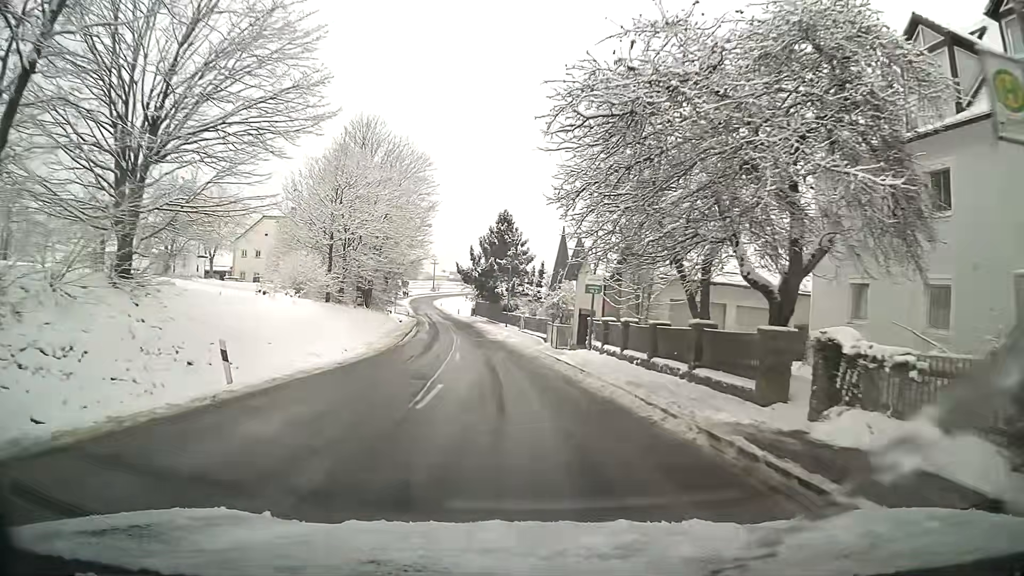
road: tertiary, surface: asphalt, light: Day
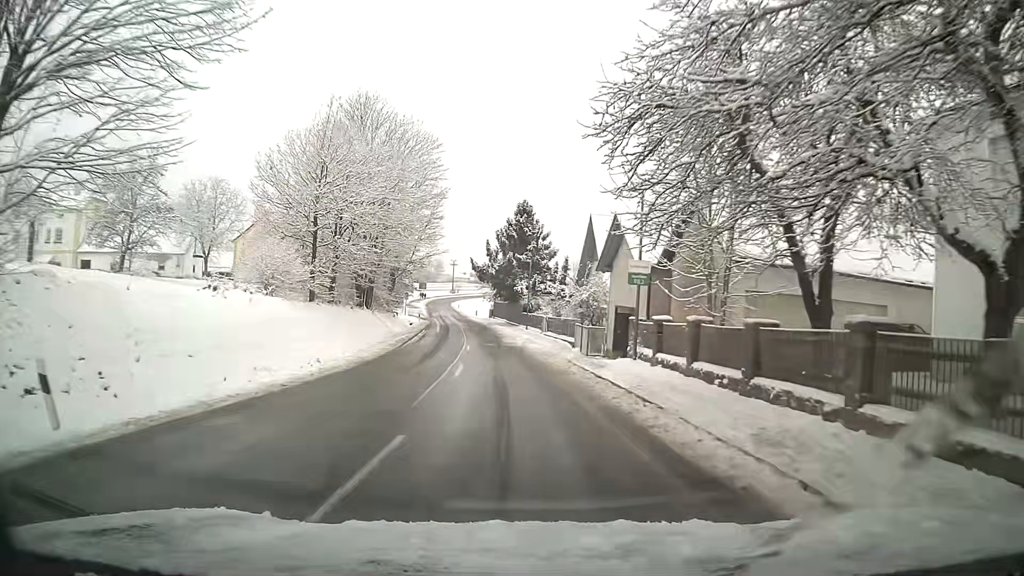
(-0.1, +6.4) m; -2°
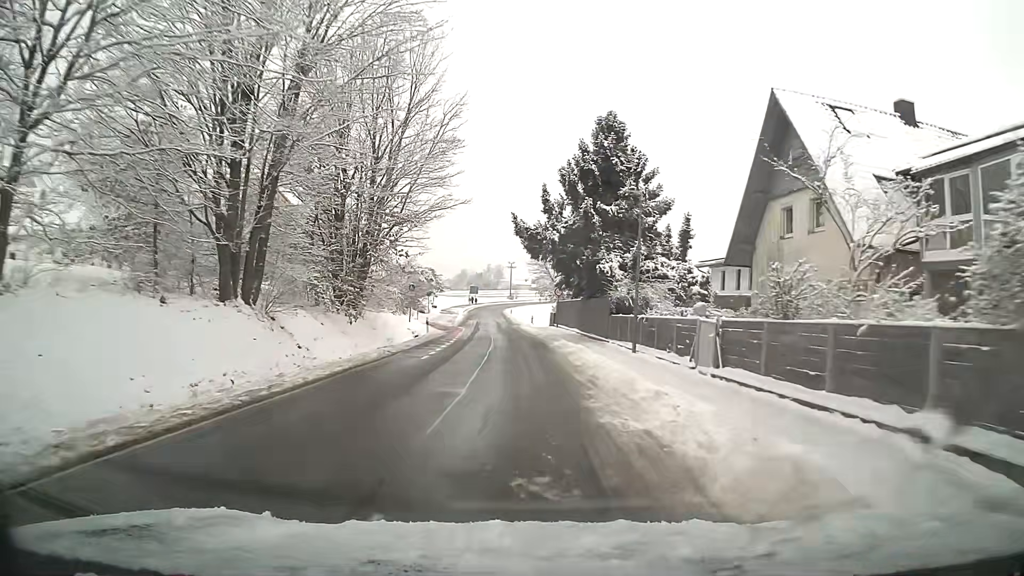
(-1.1, +27.7) m; -5°
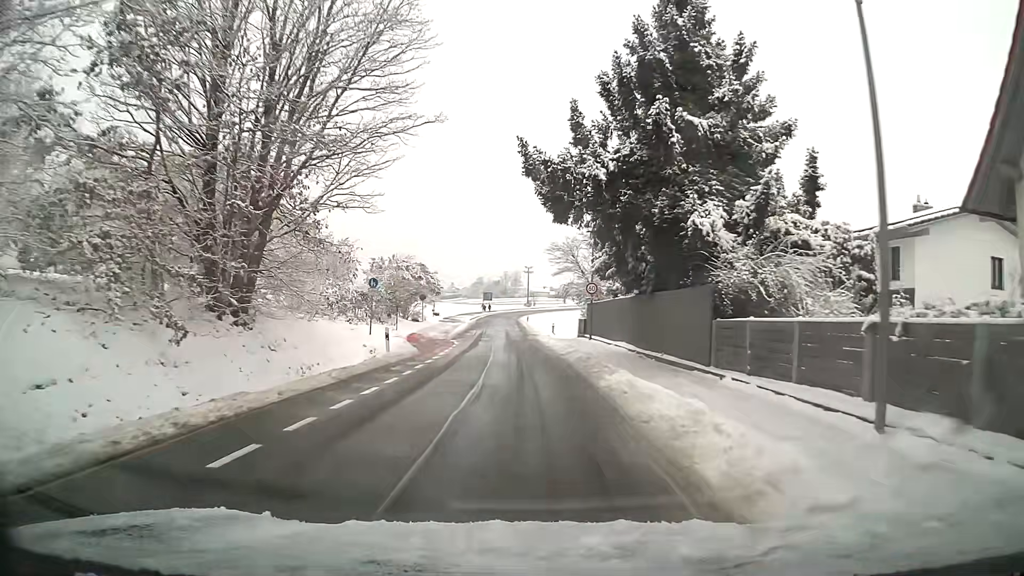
(-0.1, +14.3) m; -1°
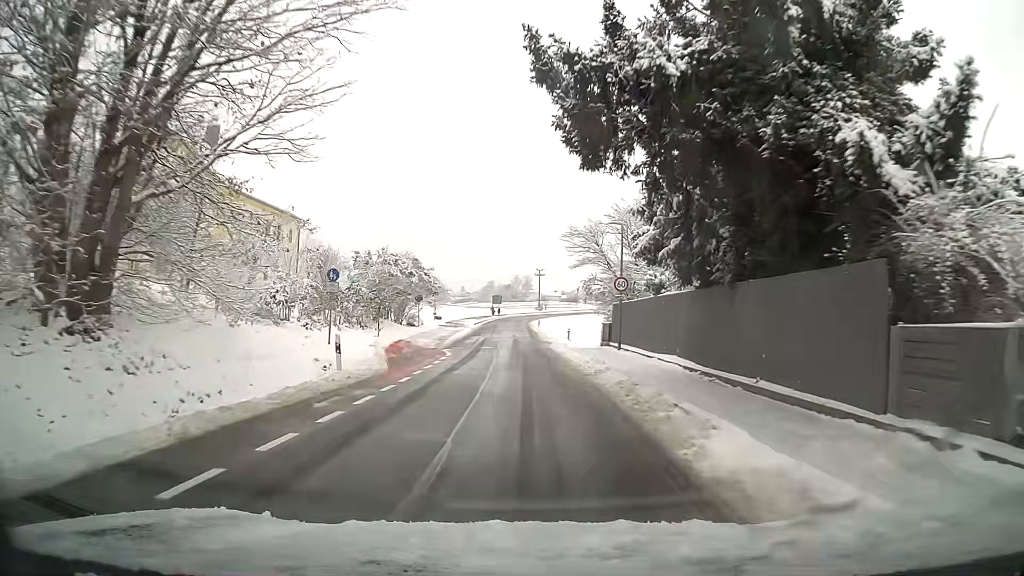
(-0.1, +7.2) m; -1°
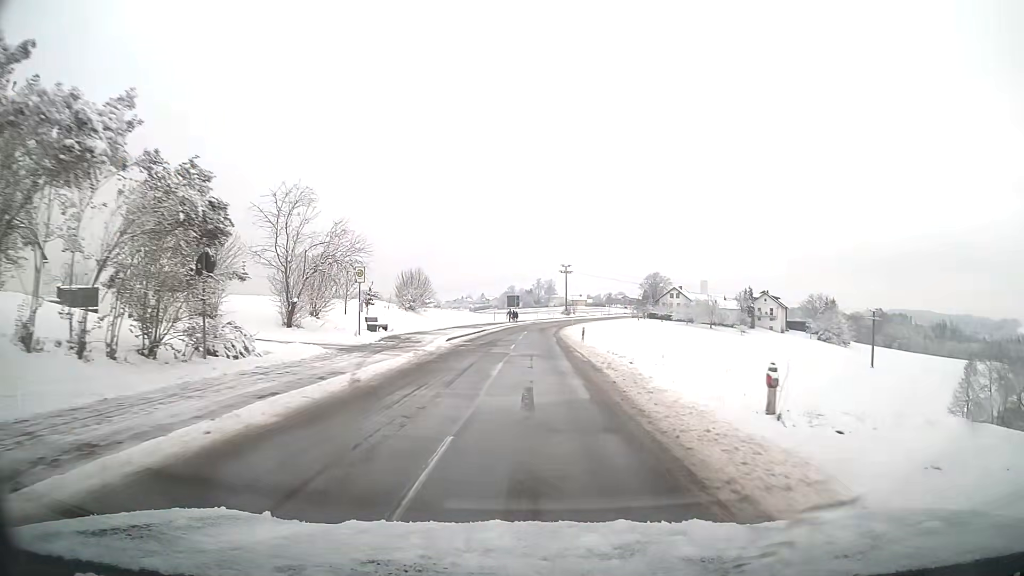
(-0.7, +35.6) m; -2°
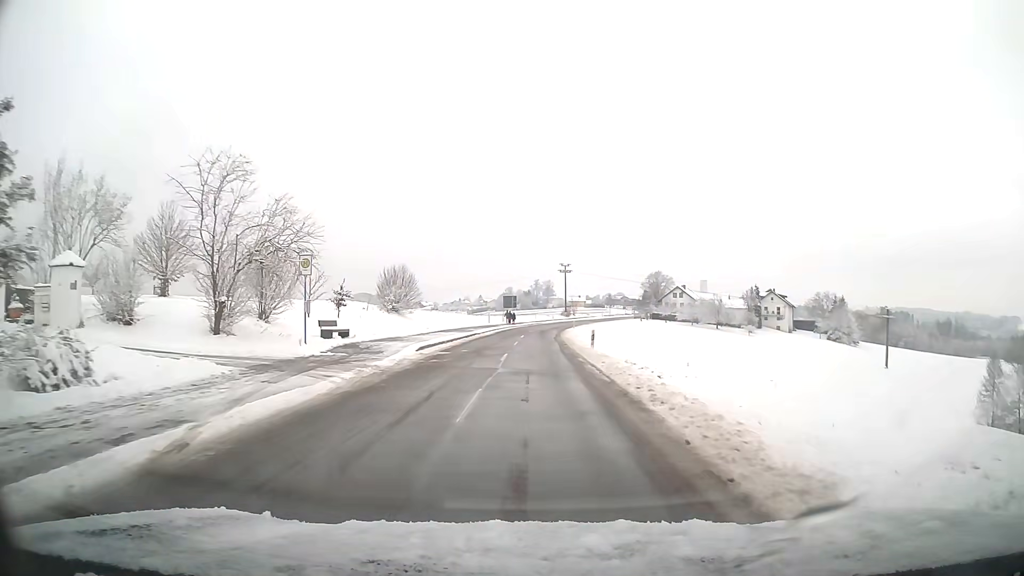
(0.0, +7.1) m; 0°
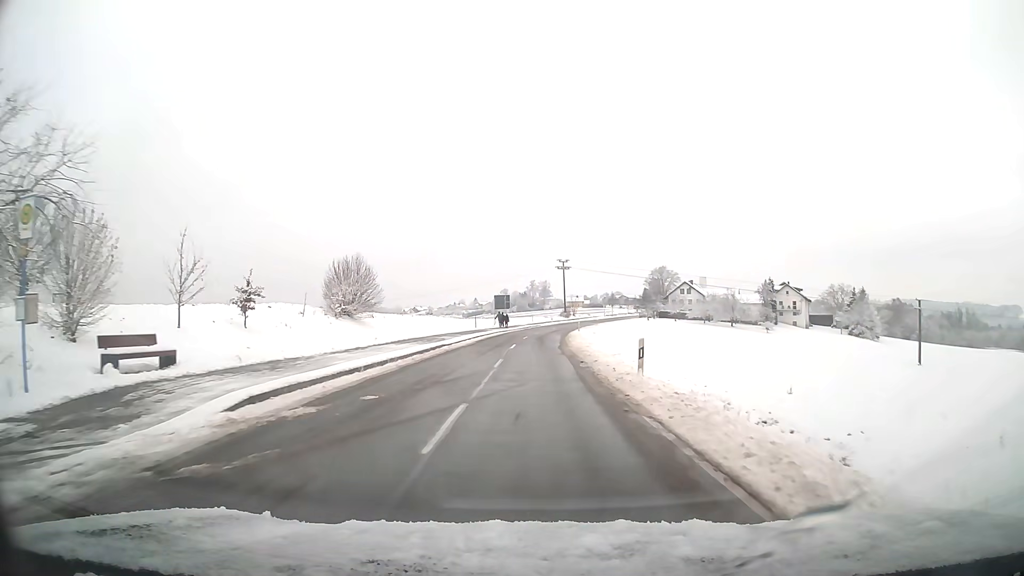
(0.0, +14.2) m; 0°
